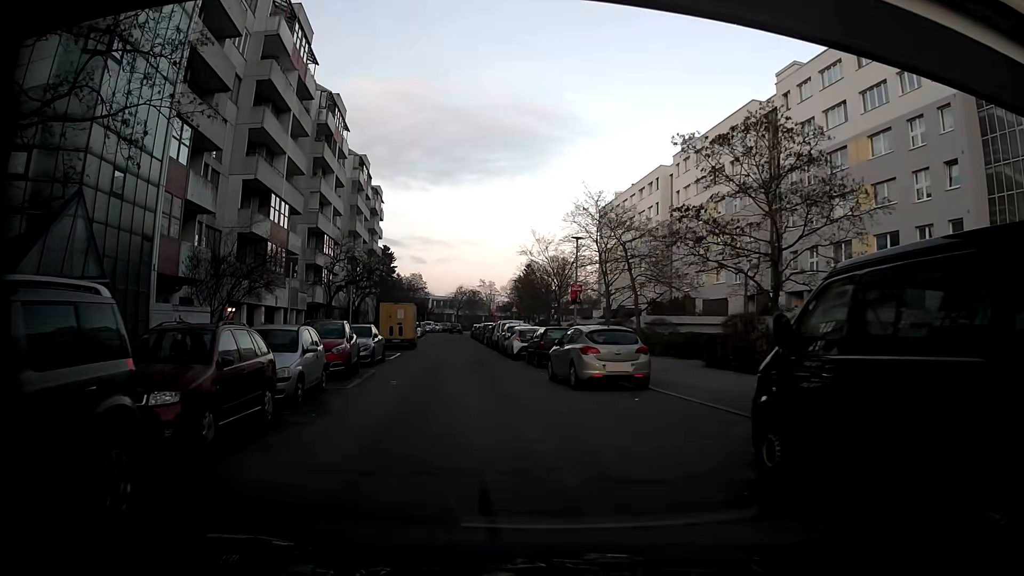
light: Day
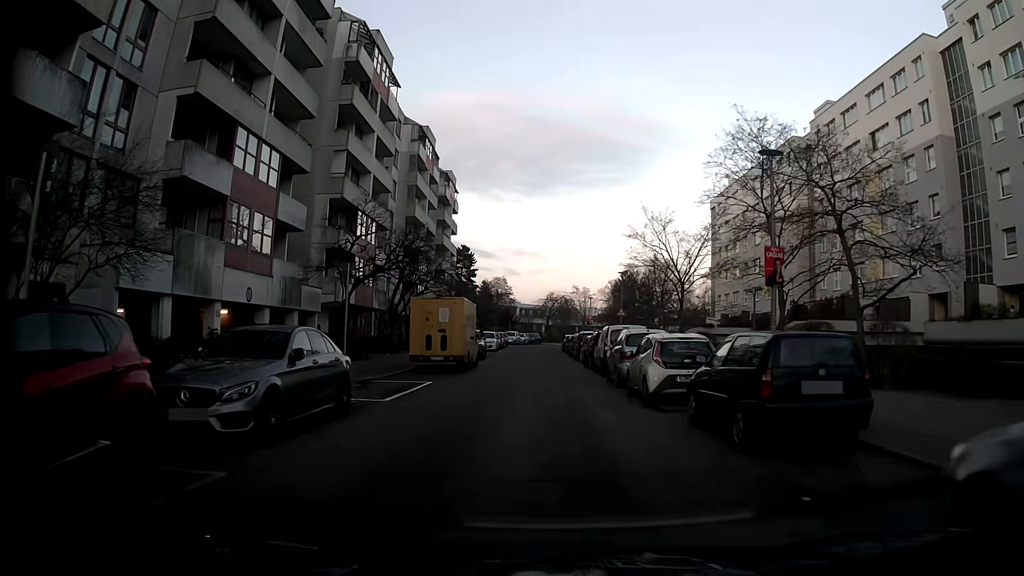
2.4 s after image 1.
(-1.1, +15.6) m; -6°
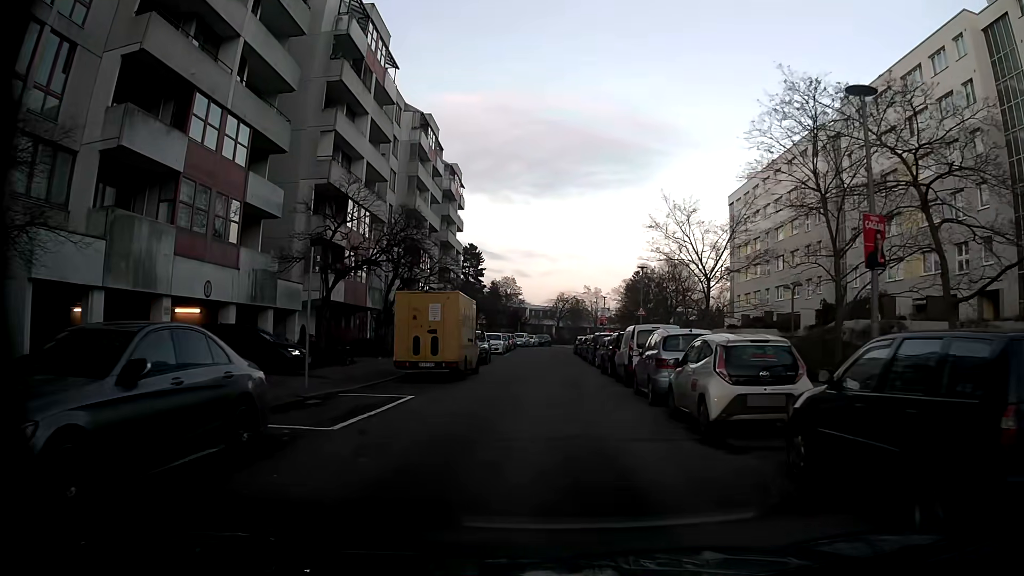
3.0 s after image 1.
(-0.1, +4.2) m; -2°
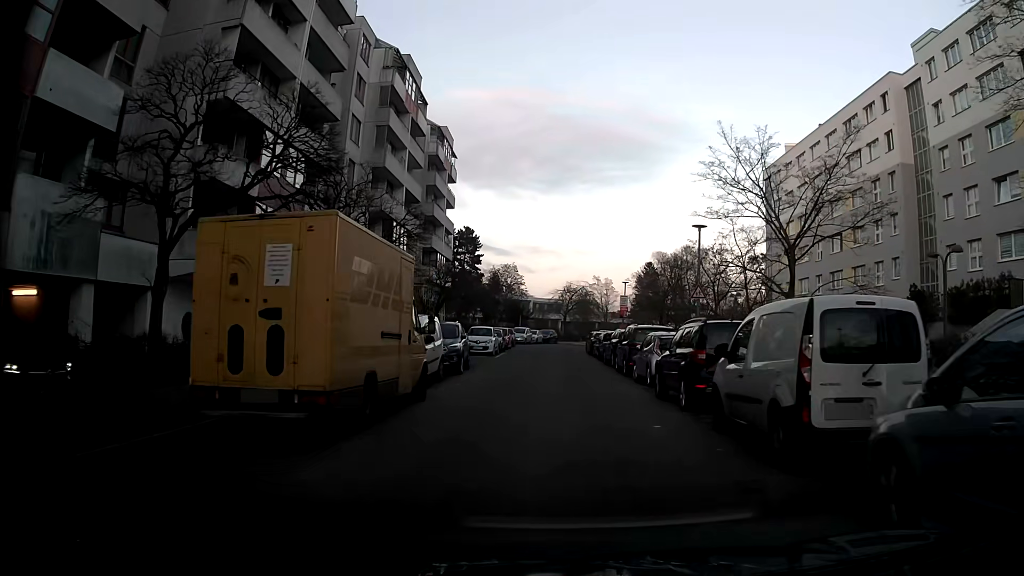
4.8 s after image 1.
(0.0, +12.5) m; +1°
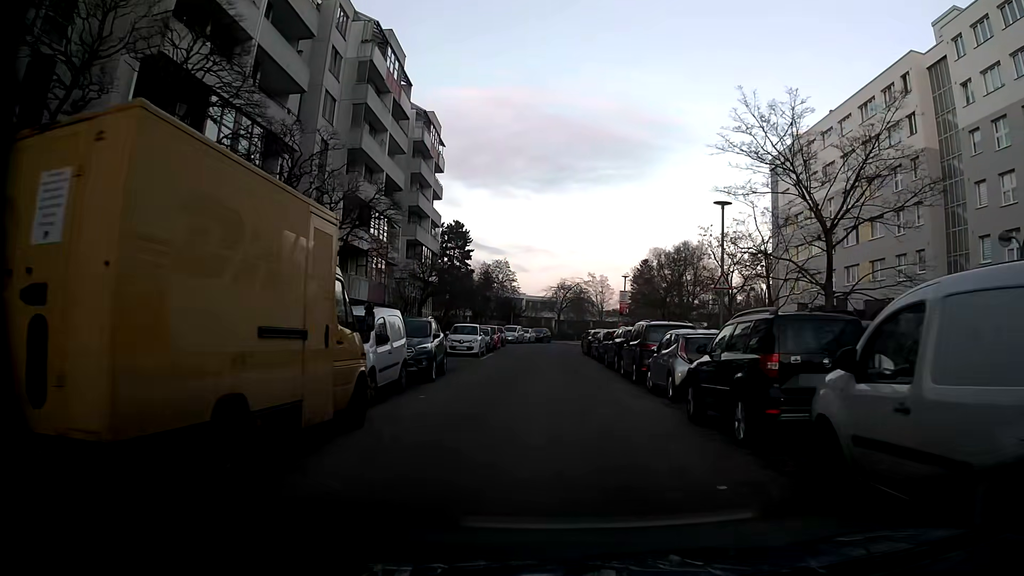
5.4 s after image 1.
(0.0, +4.2) m; 0°
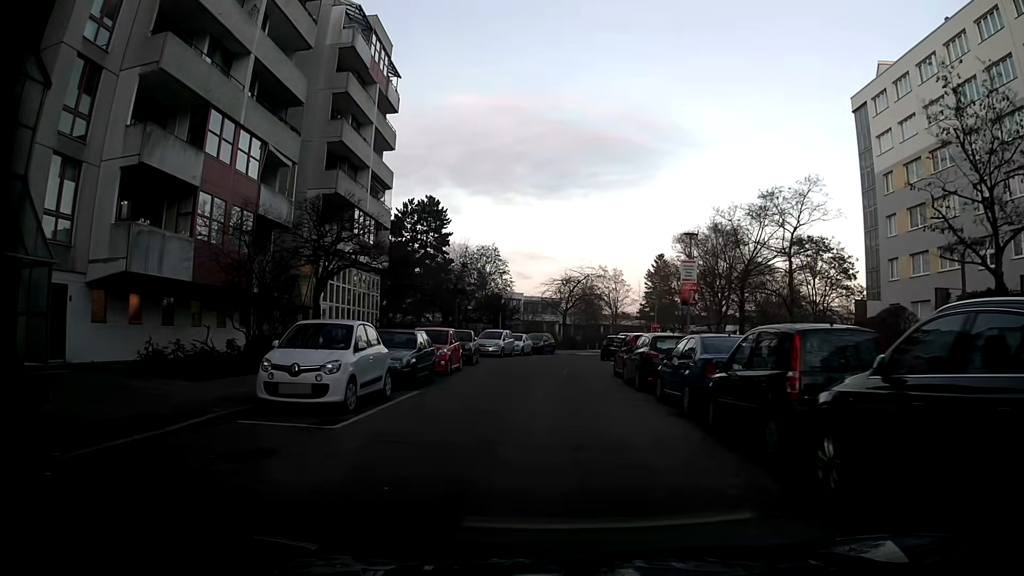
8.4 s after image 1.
(+0.1, +21.3) m; 0°
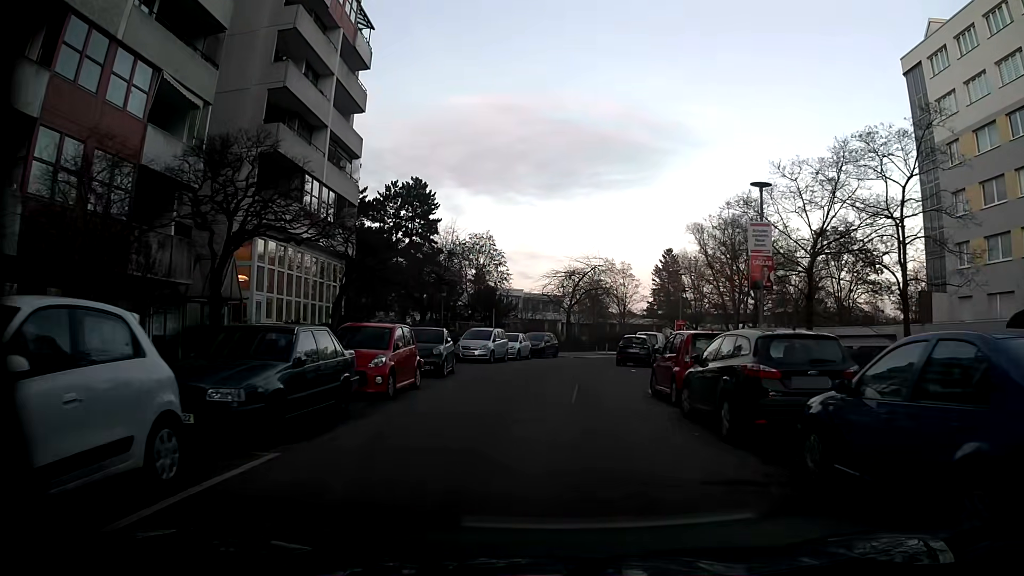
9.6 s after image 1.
(0.0, +8.4) m; +1°
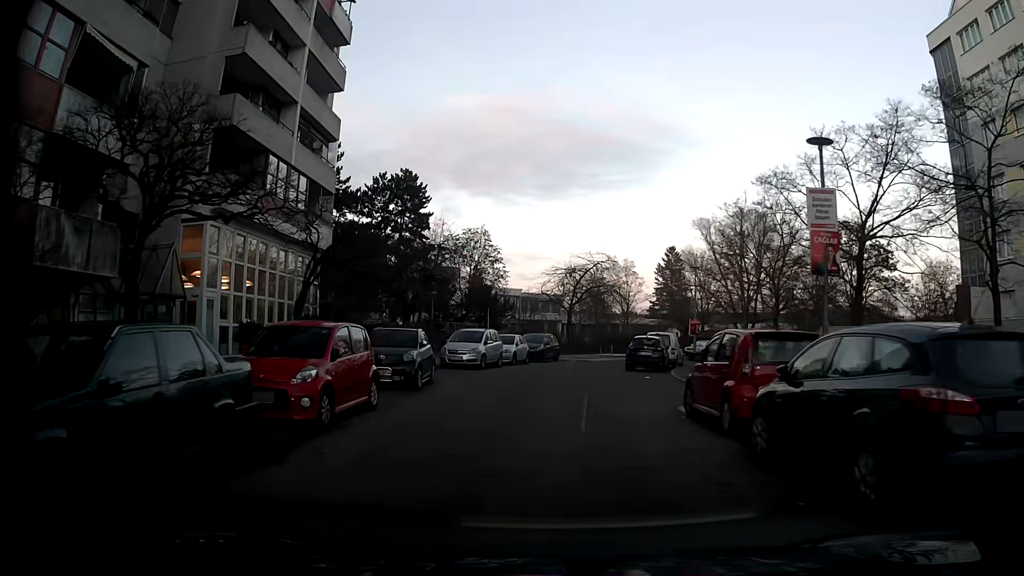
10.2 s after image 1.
(-0.1, +4.1) m; -1°
